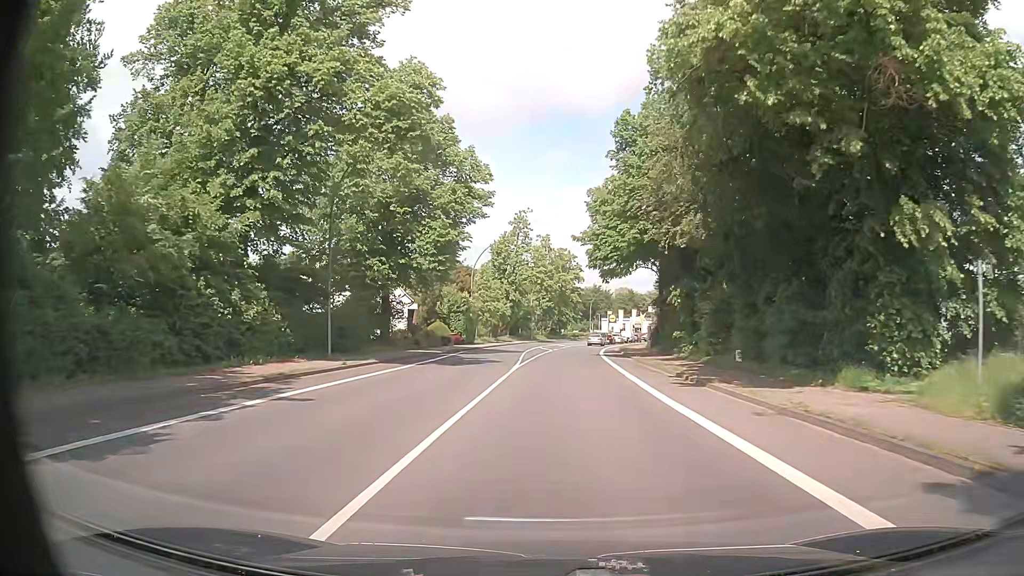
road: primary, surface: asphalt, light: Day
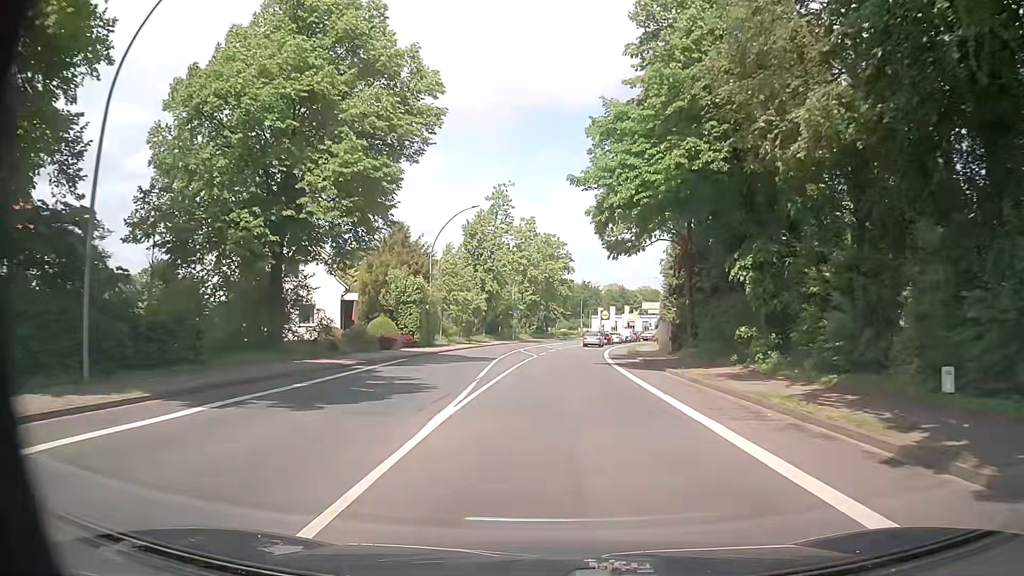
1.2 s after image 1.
(+0.1, +15.8) m; +1°
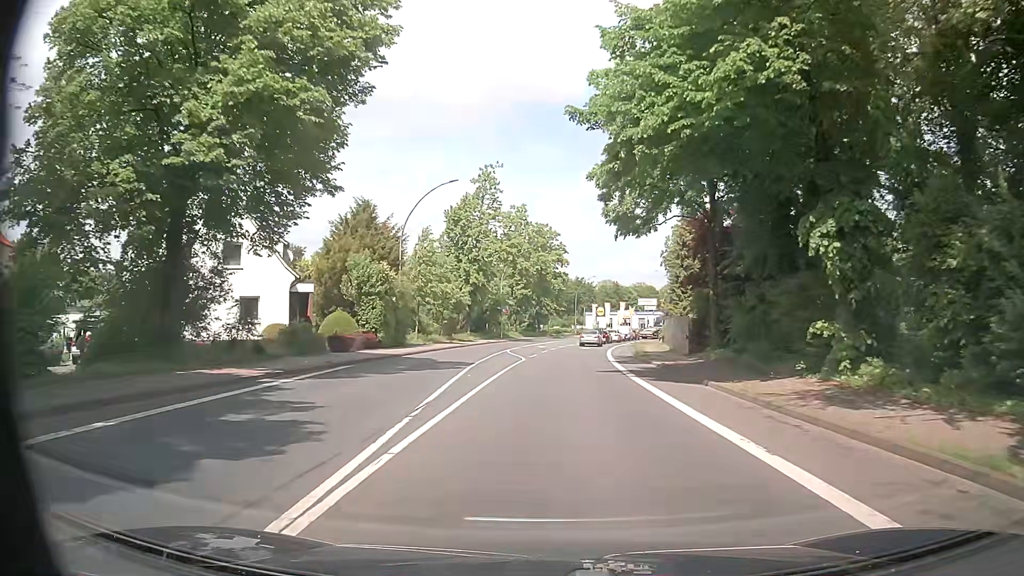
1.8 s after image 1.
(0.0, +7.5) m; +1°
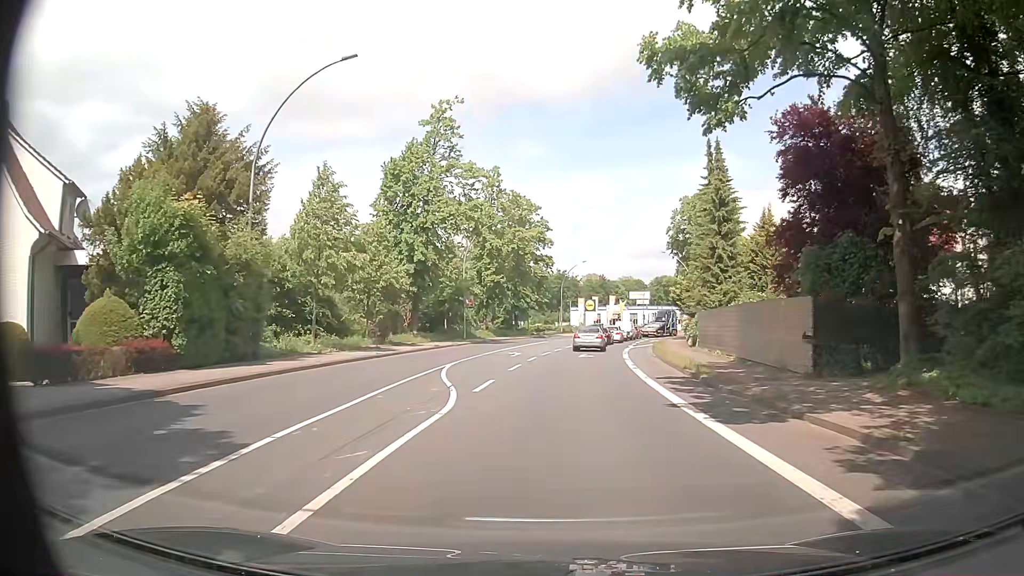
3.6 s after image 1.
(+0.2, +18.9) m; +1°
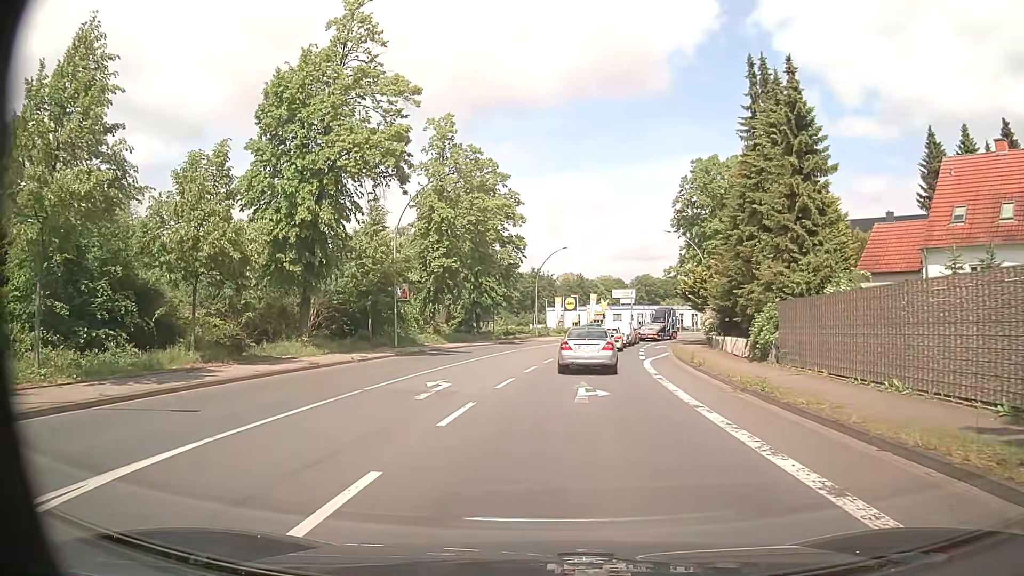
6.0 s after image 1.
(+0.3, +17.2) m; +2°
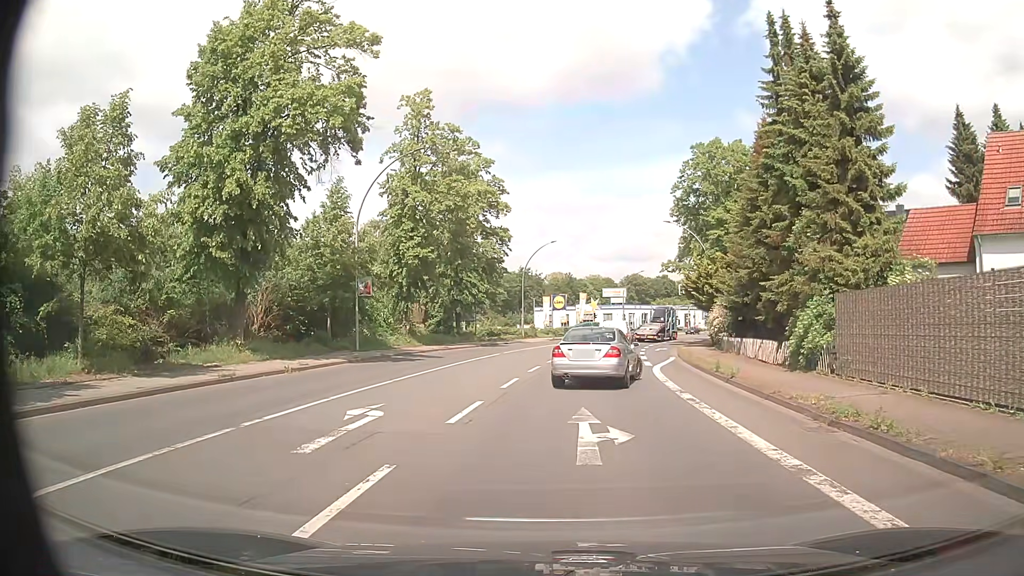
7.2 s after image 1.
(0.0, +5.4) m; +1°
